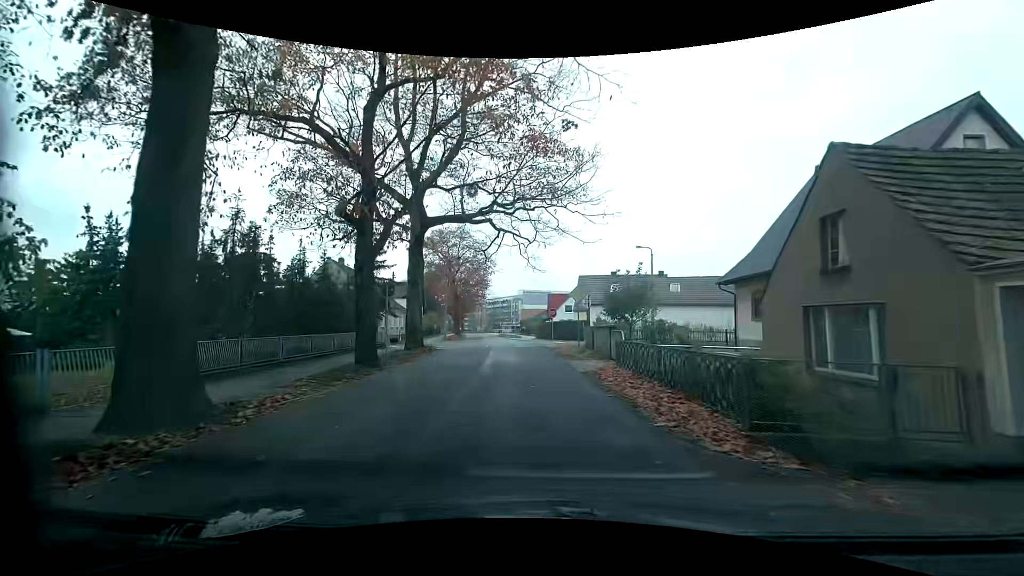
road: tertiary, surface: asphalt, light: Day
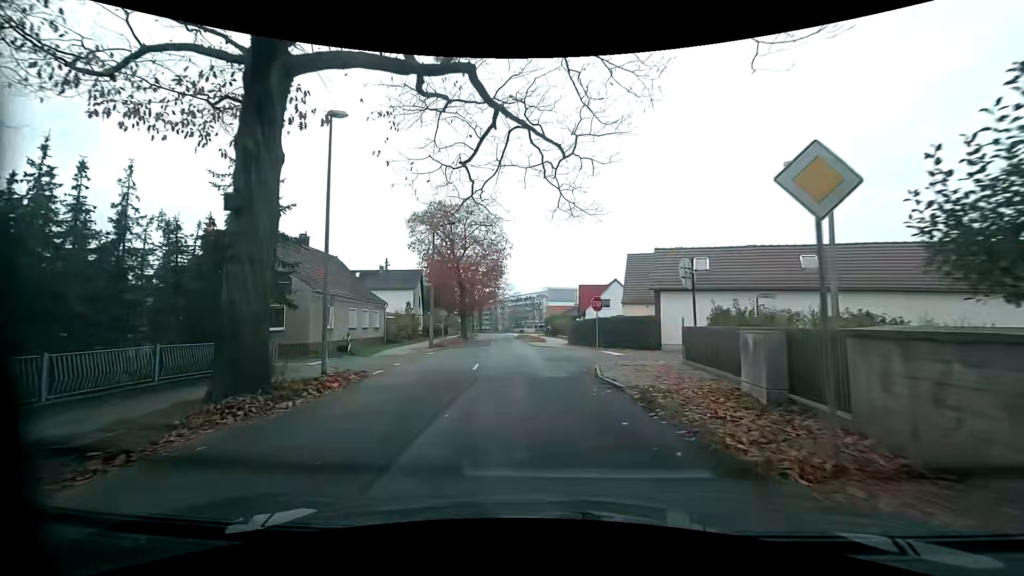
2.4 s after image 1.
(-0.7, +17.8) m; -3°
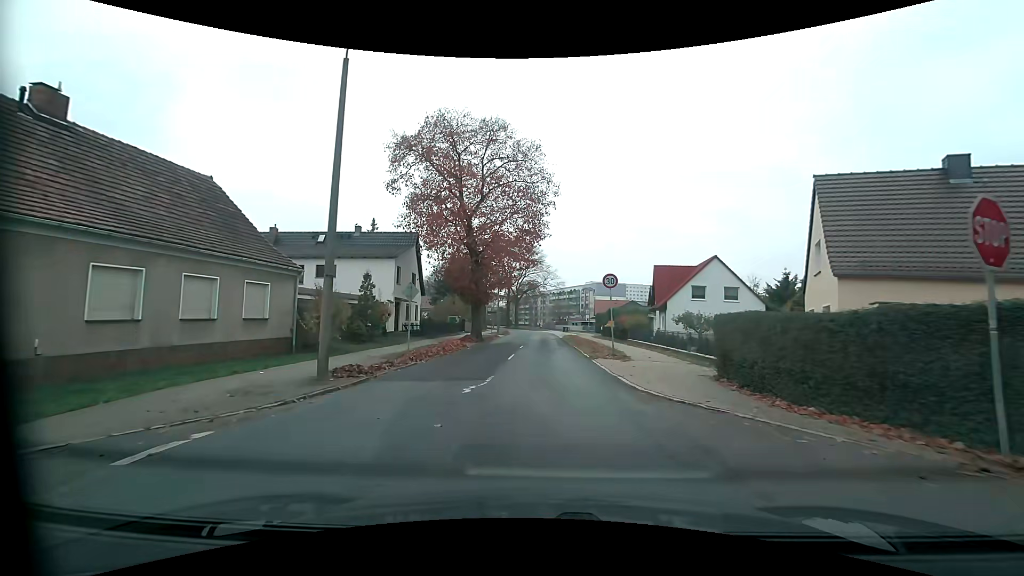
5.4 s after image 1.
(-1.4, +23.1) m; -5°
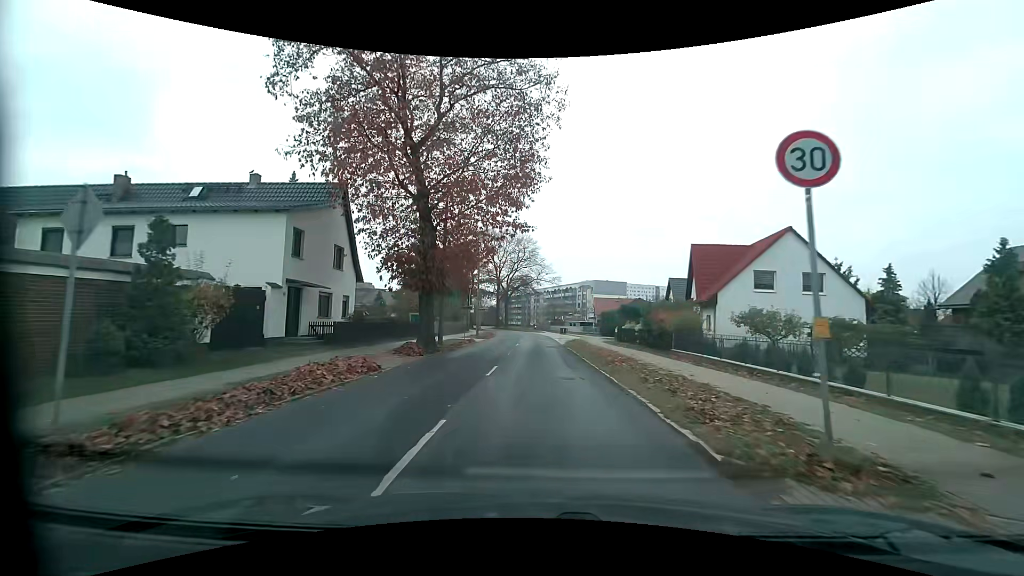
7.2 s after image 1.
(0.0, +14.9) m; 0°
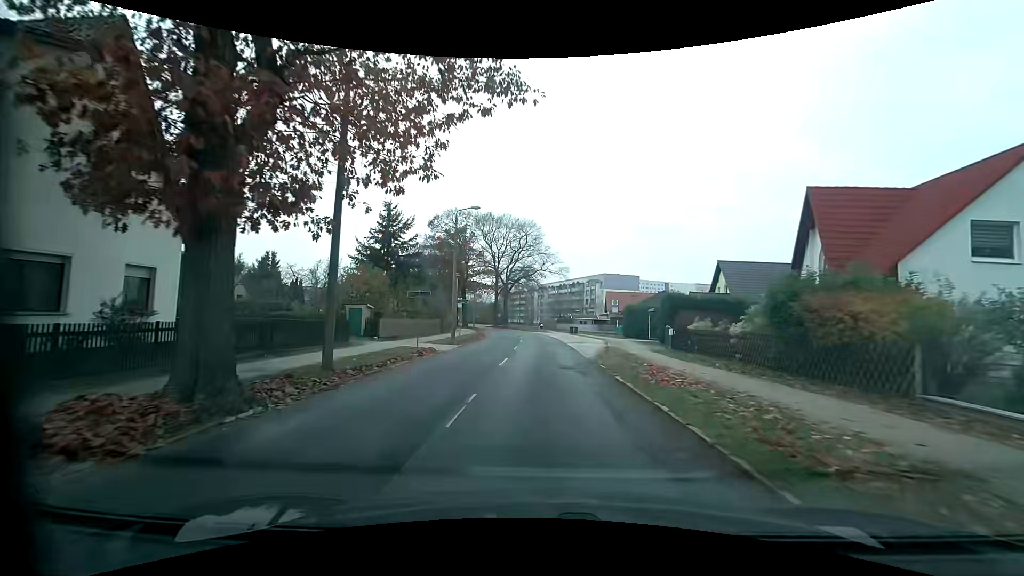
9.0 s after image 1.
(-0.1, +15.5) m; 0°
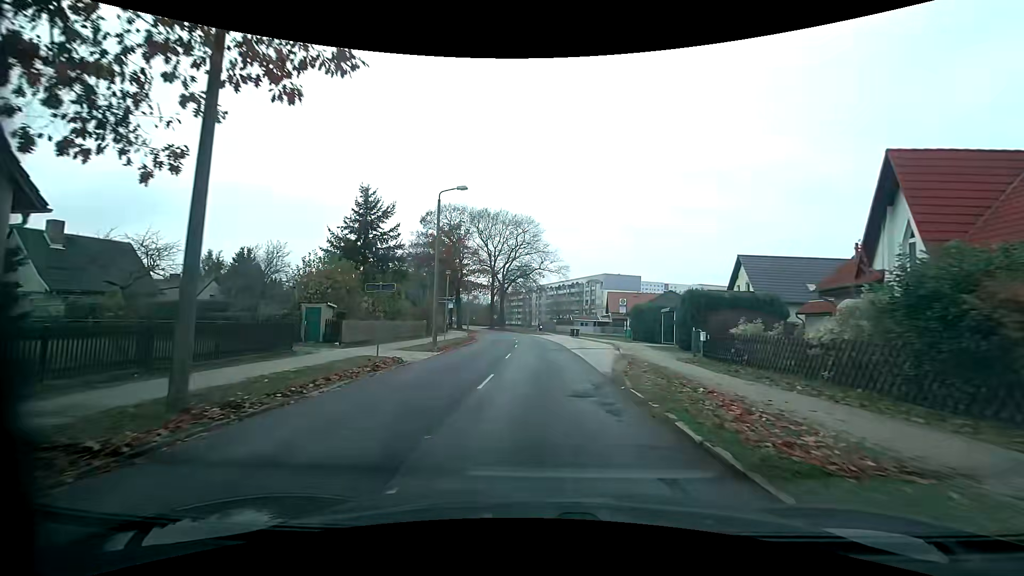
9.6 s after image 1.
(0.0, +5.1) m; 0°
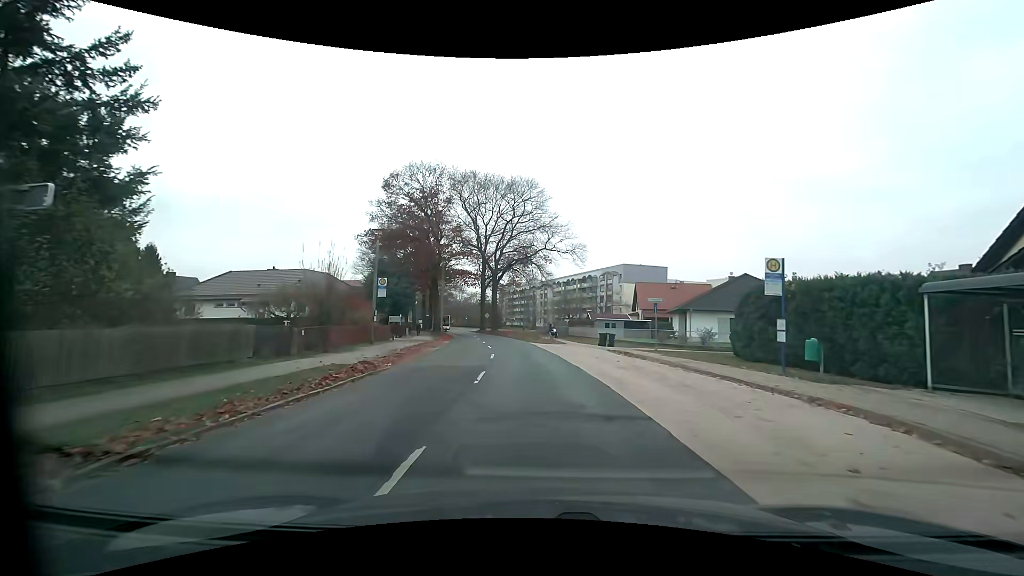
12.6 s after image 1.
(+0.1, +25.5) m; 0°
